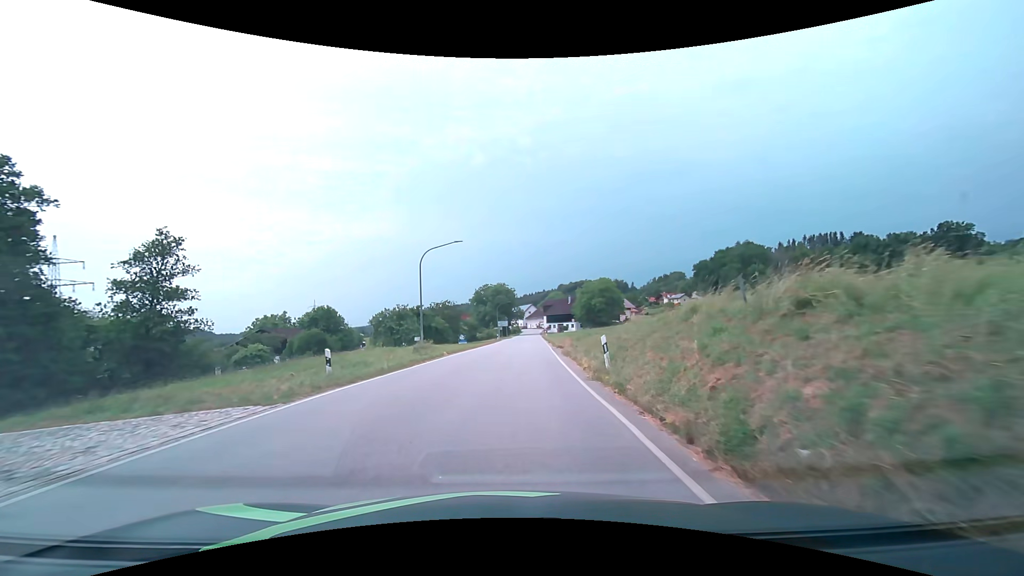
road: secondary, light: Day
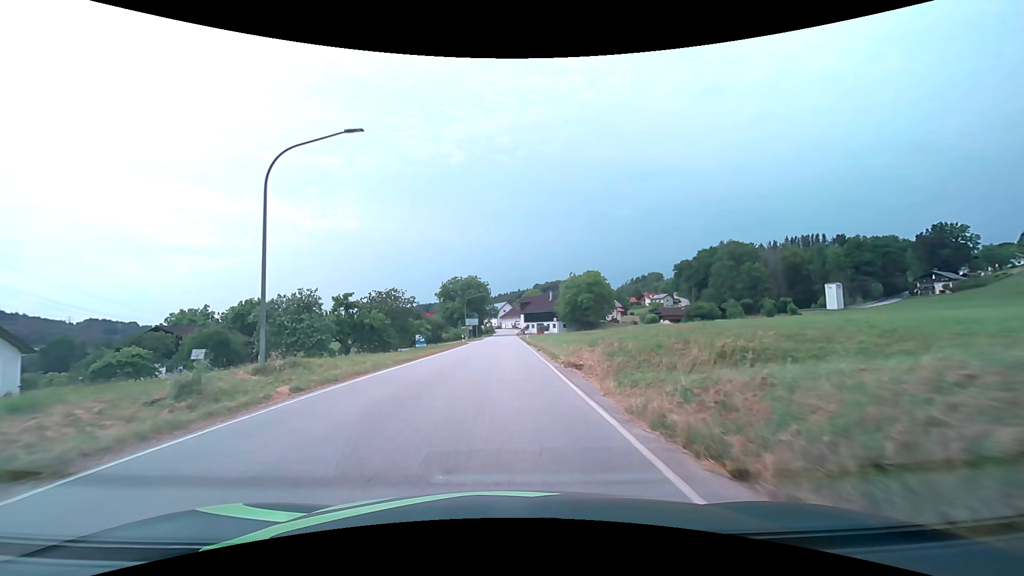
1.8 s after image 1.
(+0.6, +18.9) m; +3°
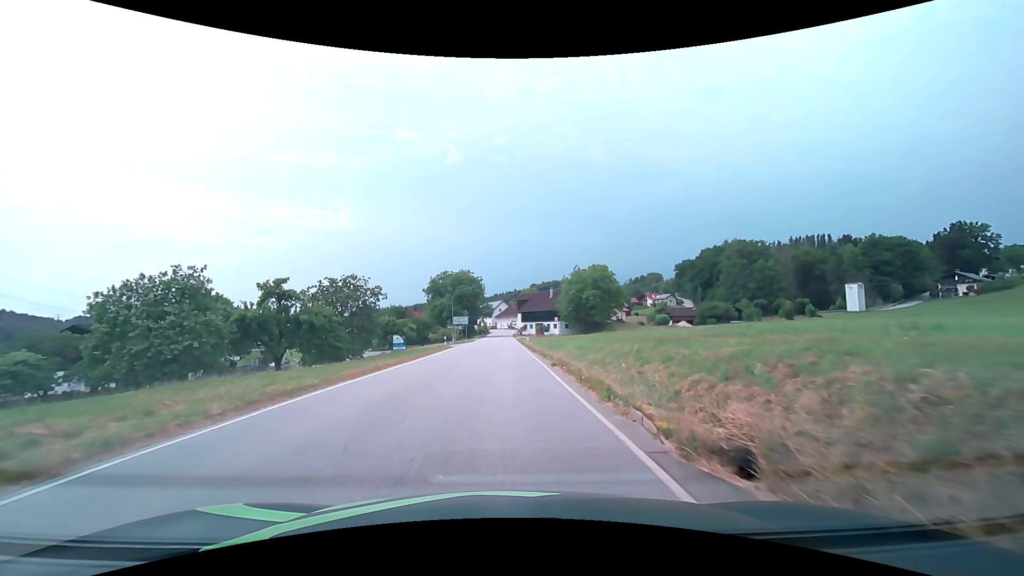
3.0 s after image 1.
(+0.1, +12.5) m; +1°
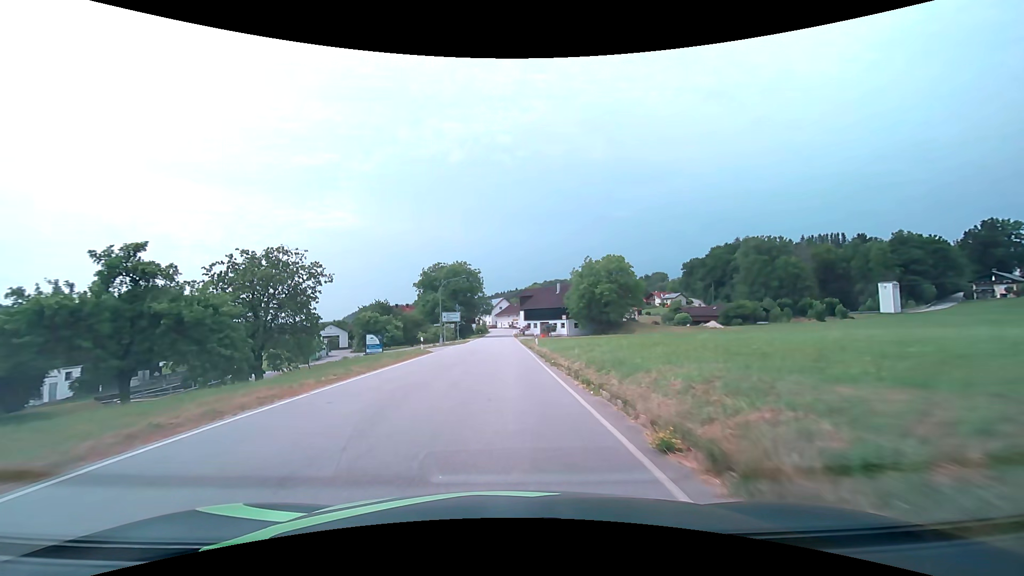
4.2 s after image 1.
(0.0, +12.8) m; 0°
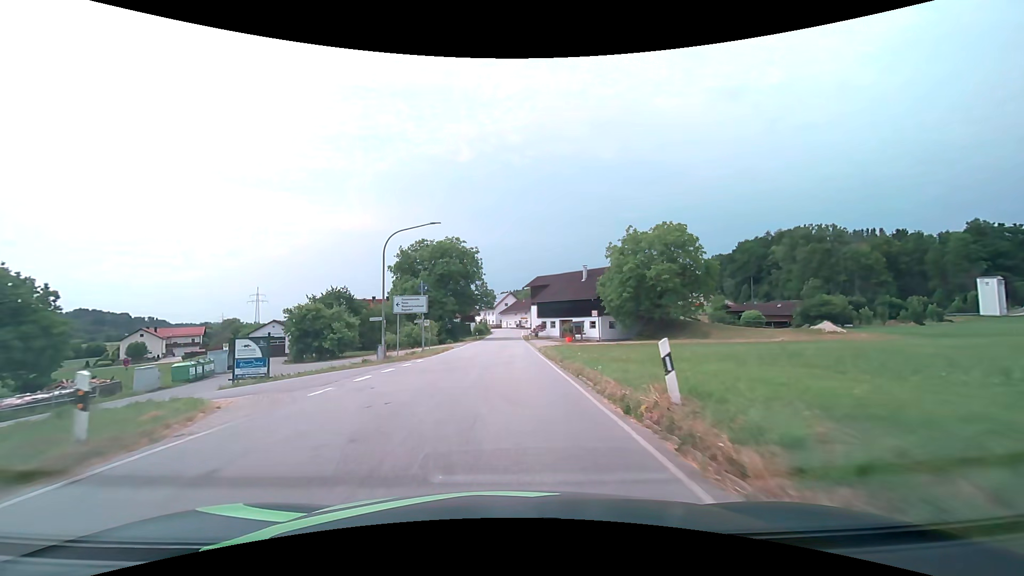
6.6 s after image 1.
(-0.2, +26.5) m; -1°
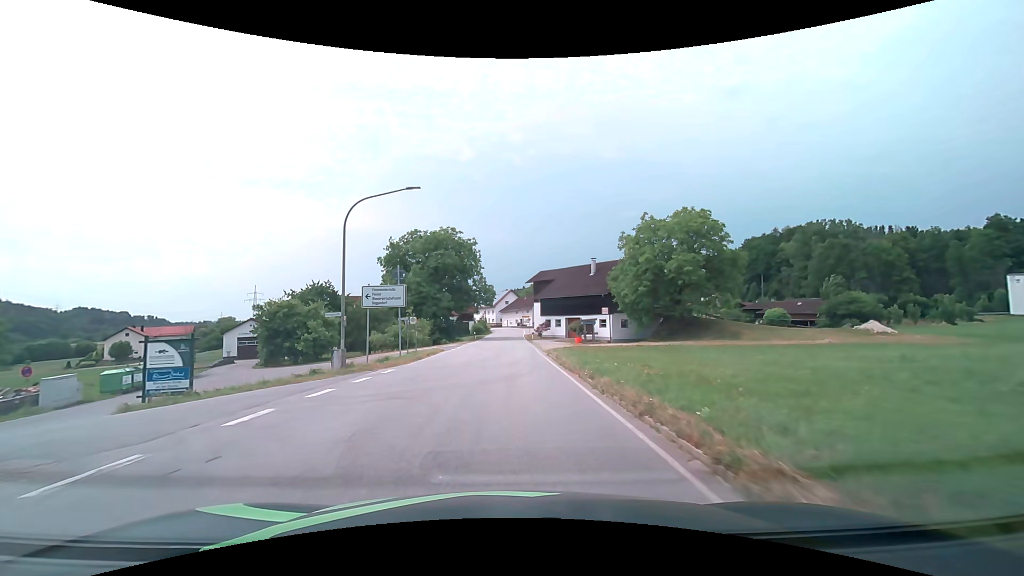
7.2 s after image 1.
(0.0, +6.5) m; 0°
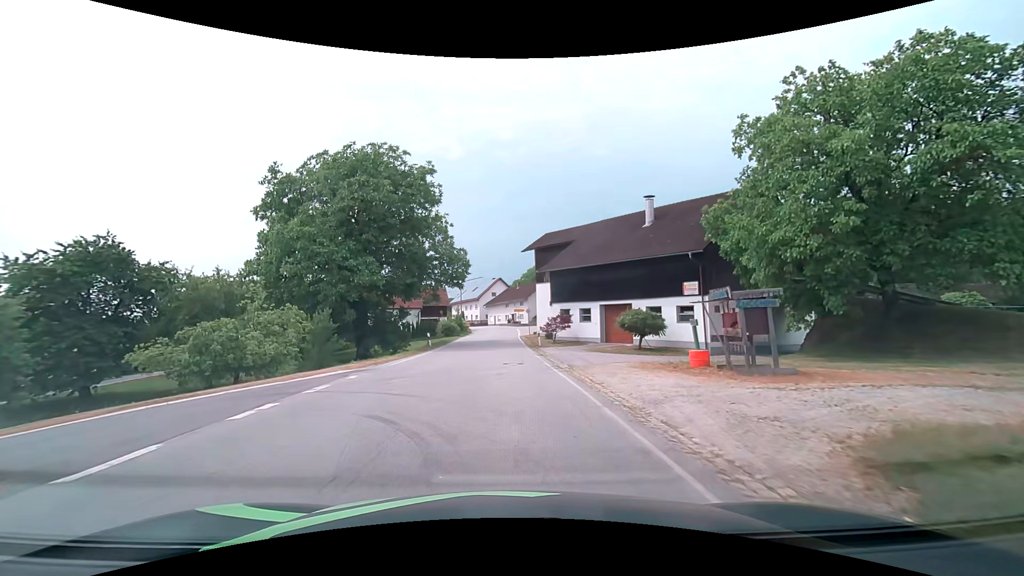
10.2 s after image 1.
(+0.3, +30.3) m; +1°
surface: asphalt
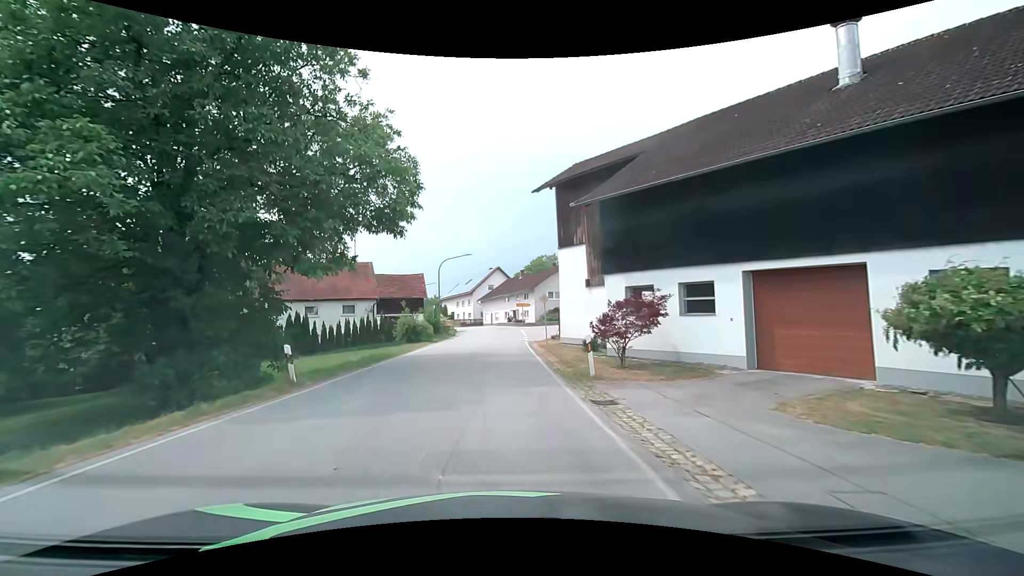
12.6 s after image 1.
(+0.1, +21.1) m; 0°
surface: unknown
(0, +10) (0, +20) (0, +30) (0, +40) (0, +50) (+5, +58) (+14, +62) (+23, +67) (+32, +72) (+41, +77) m
